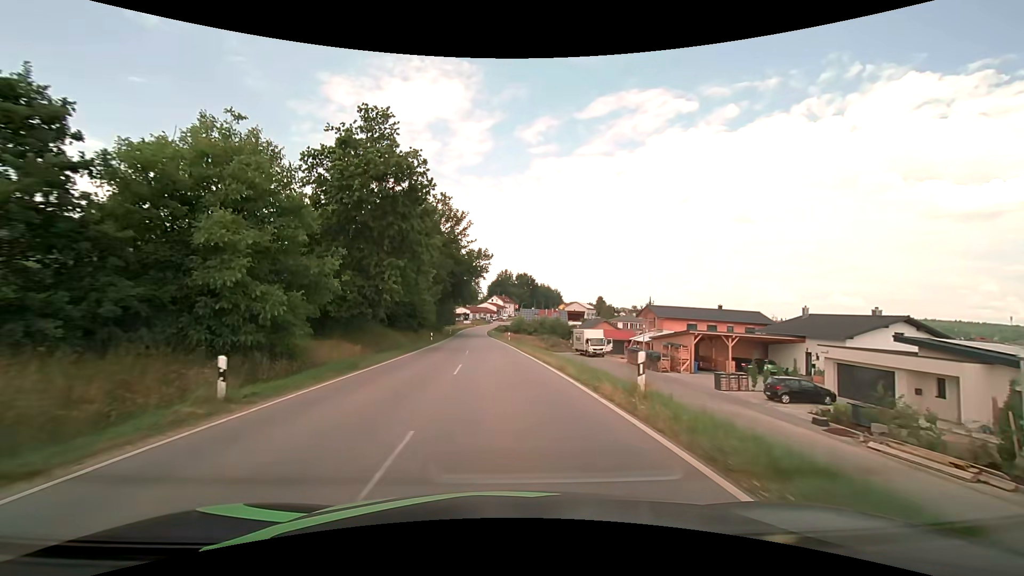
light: Day
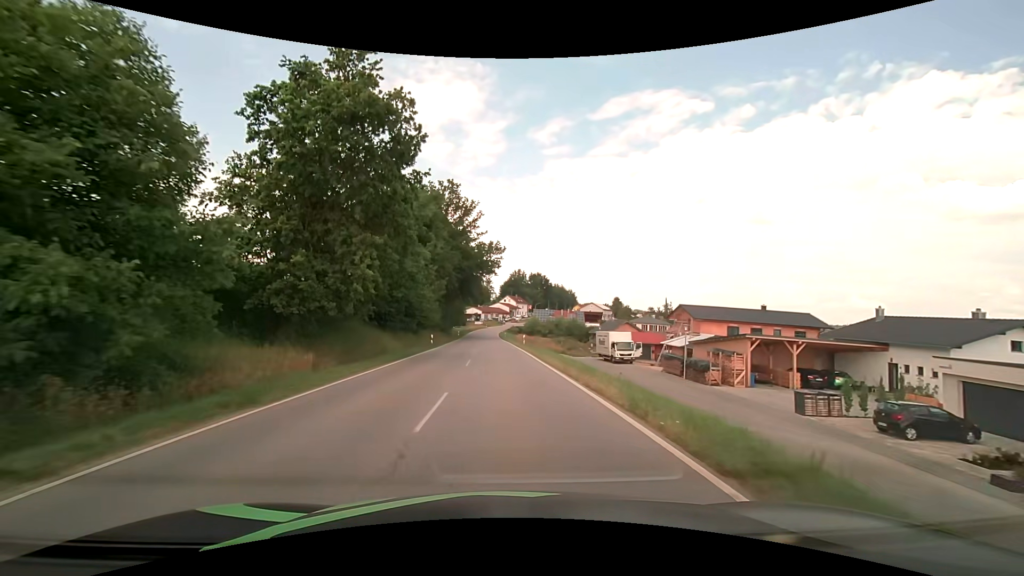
(-0.1, +7.9) m; -2°
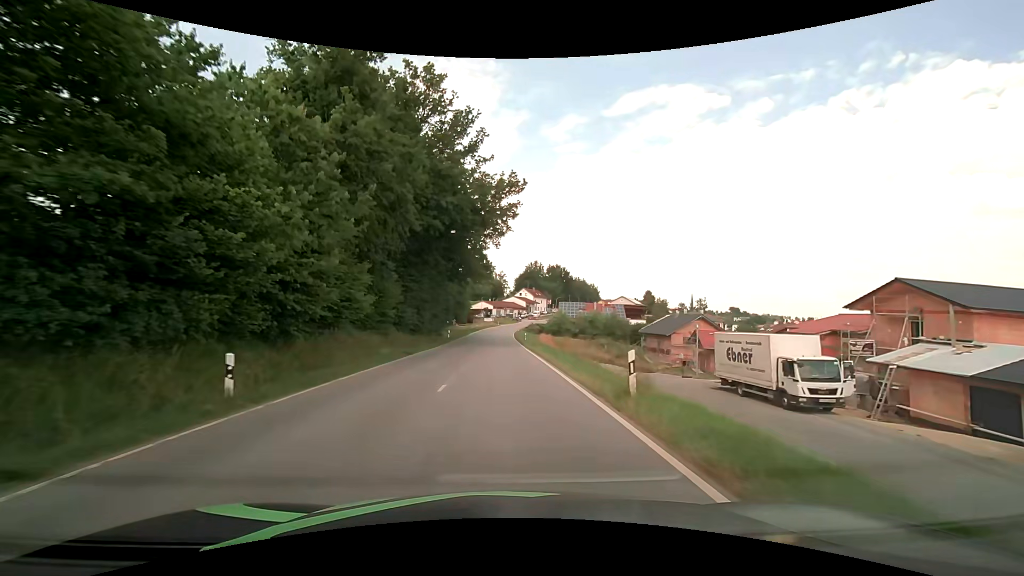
(-0.6, +31.8) m; -2°
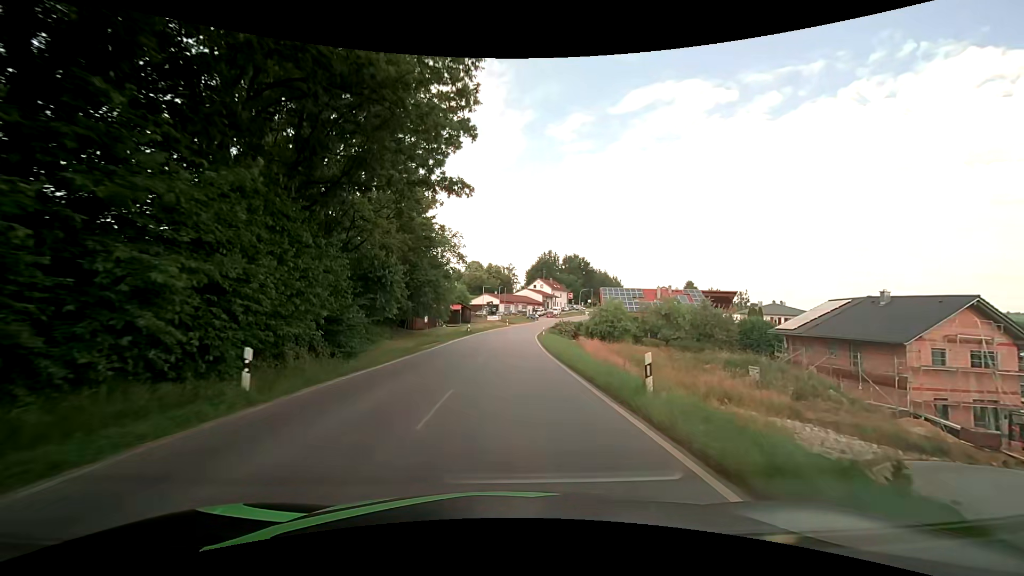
(-0.1, +39.8) m; -1°
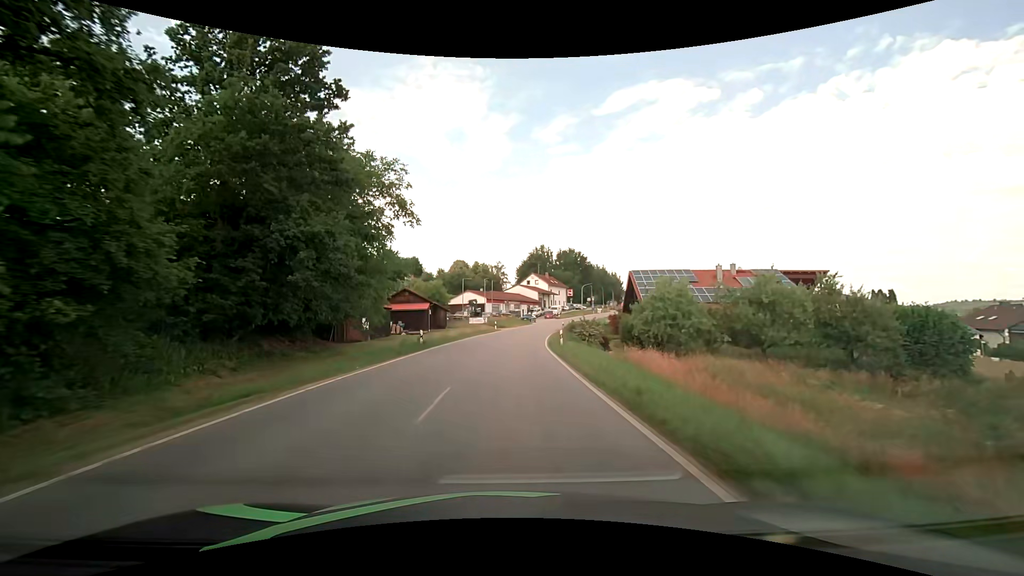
(+0.3, +23.8) m; +1°
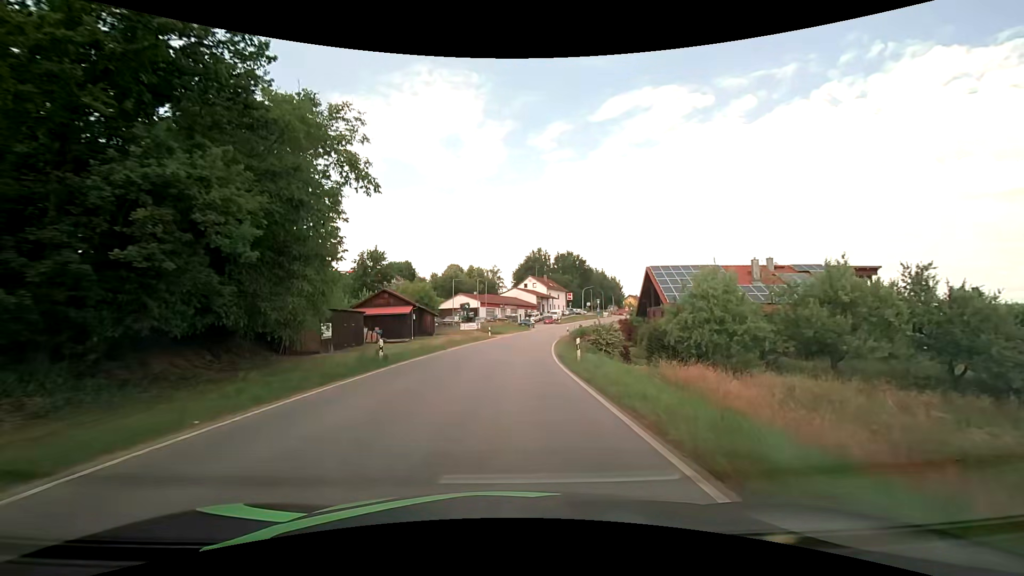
(+0.1, +7.9) m; 0°
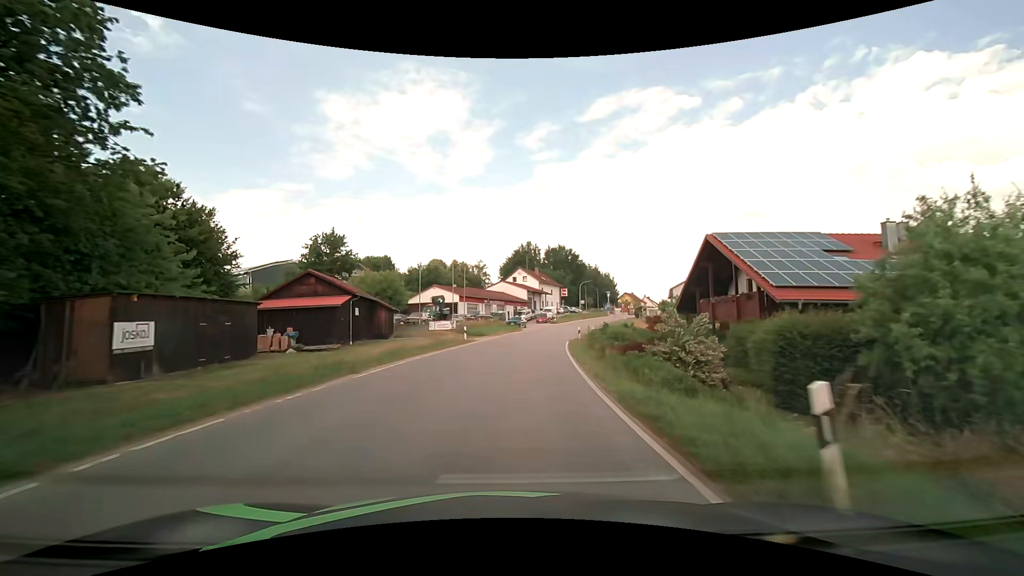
(+0.4, +15.7) m; +2°
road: tertiary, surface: asphalt
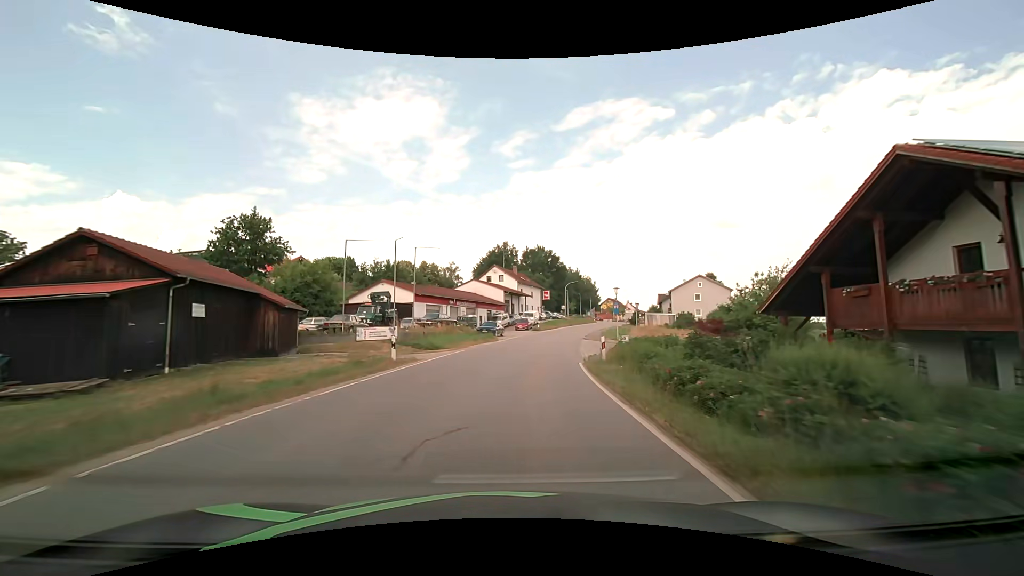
(+0.3, +15.6) m; +3°
(0, +10) (+1, +20) (+2, +30) (+3, +40) (+5, +50) (+7, +59) (+10, +69) (+13, +79) (+16, +88) (+20, +97) m
